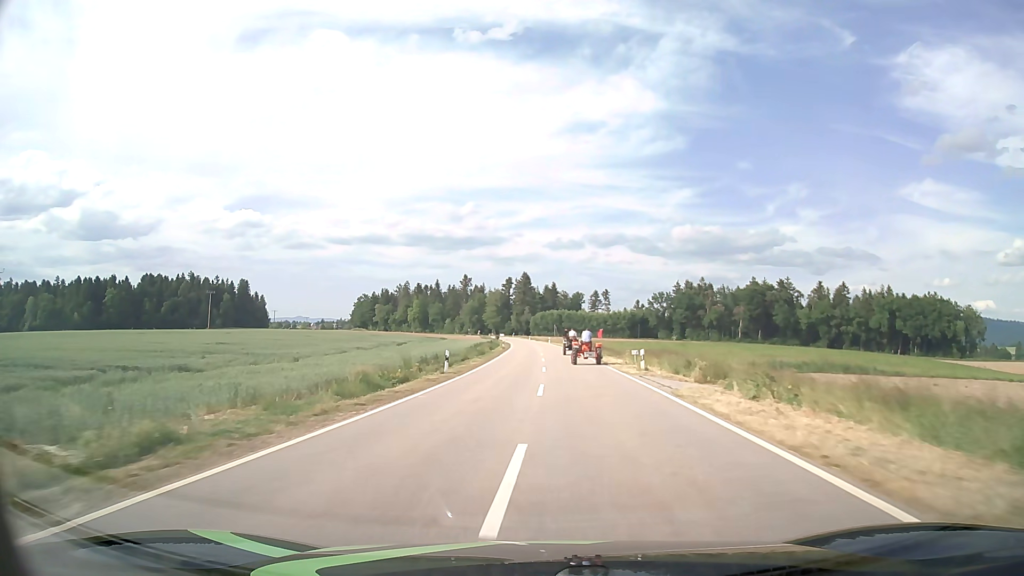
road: tertiary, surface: asphalt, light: Day
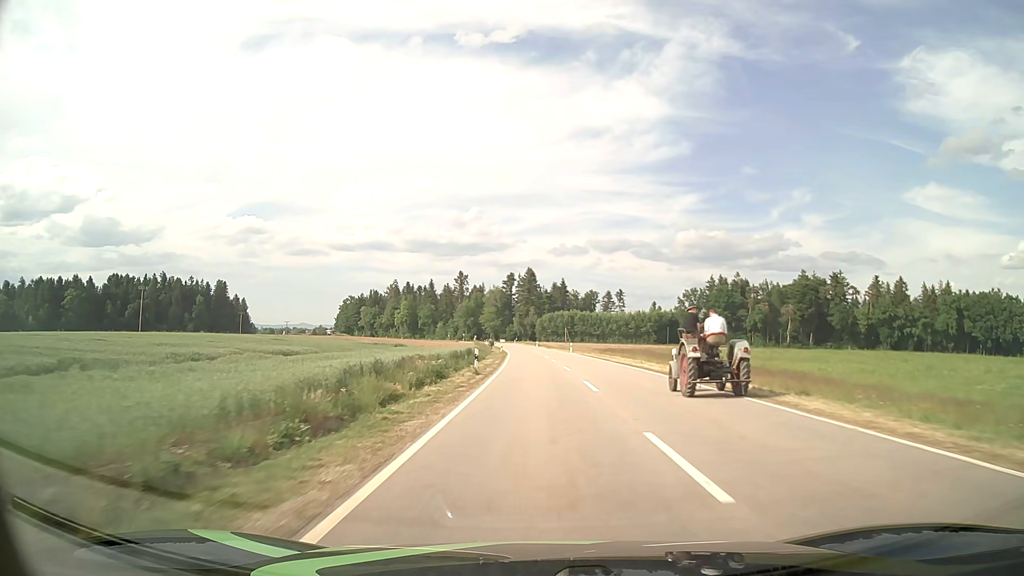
(-1.2, +47.0) m; 0°
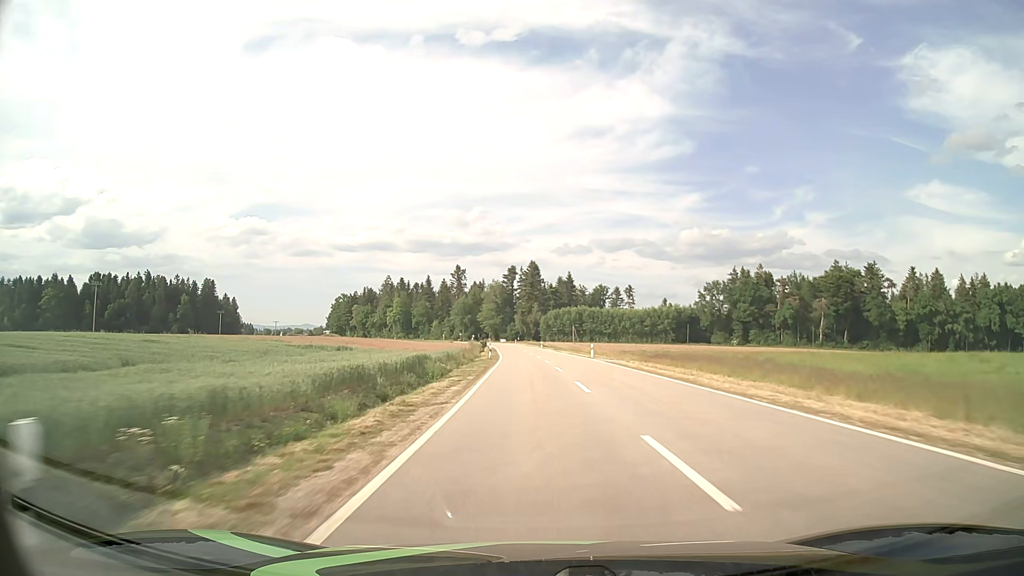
(0.0, +24.0) m; 0°
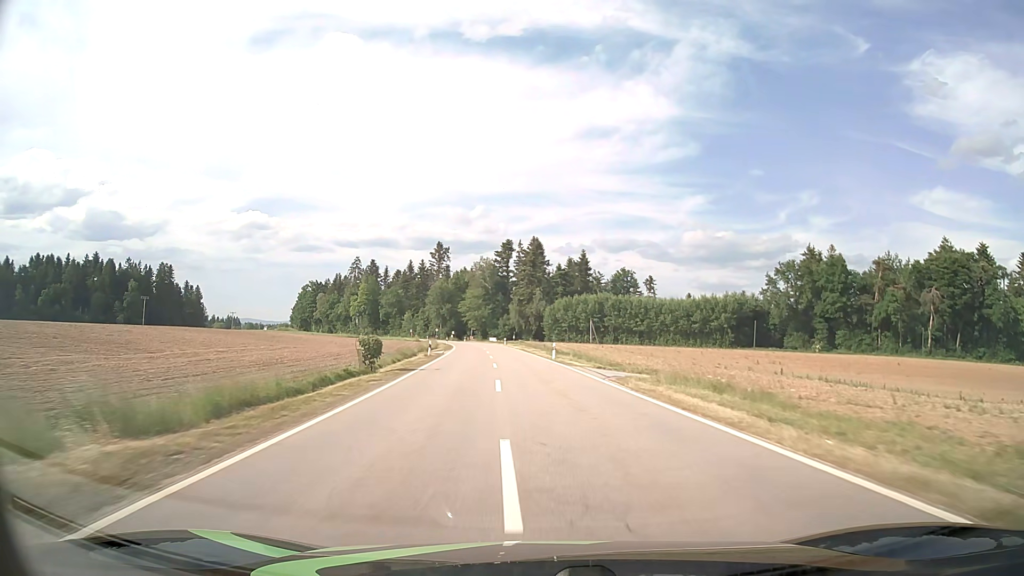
(-0.2, +59.9) m; 0°
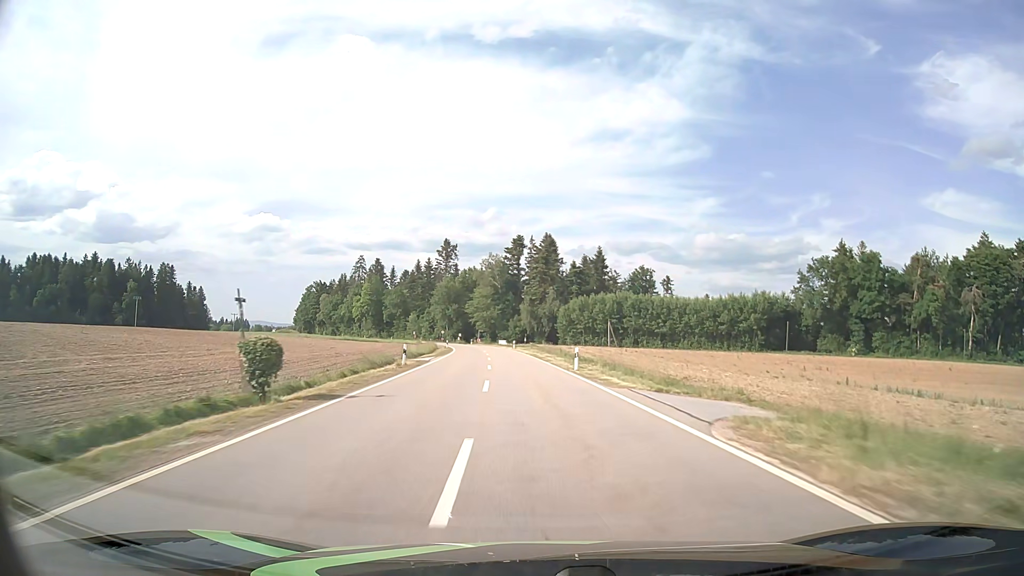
(-0.1, +11.9) m; -1°
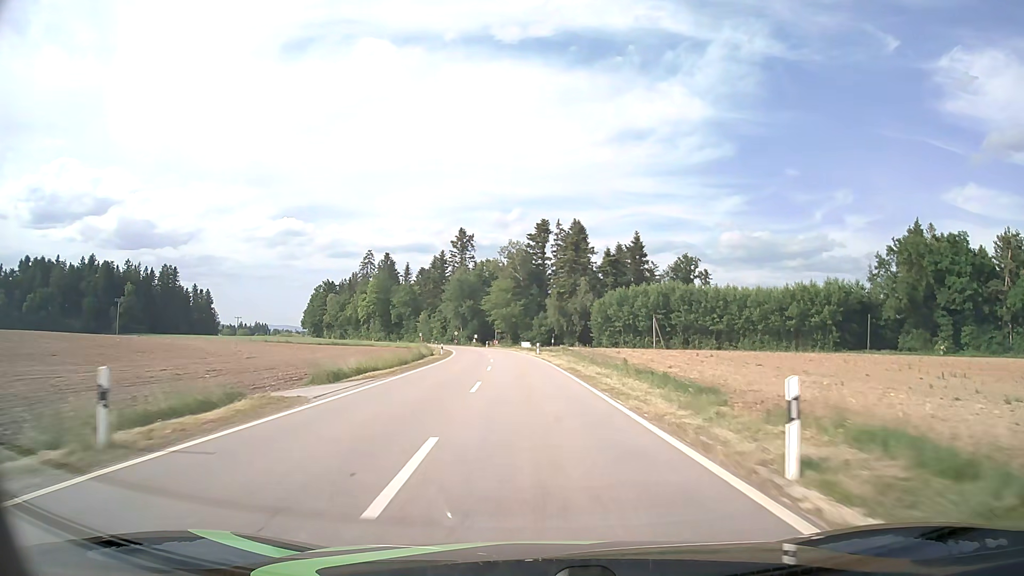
(-0.5, +23.8) m; -2°
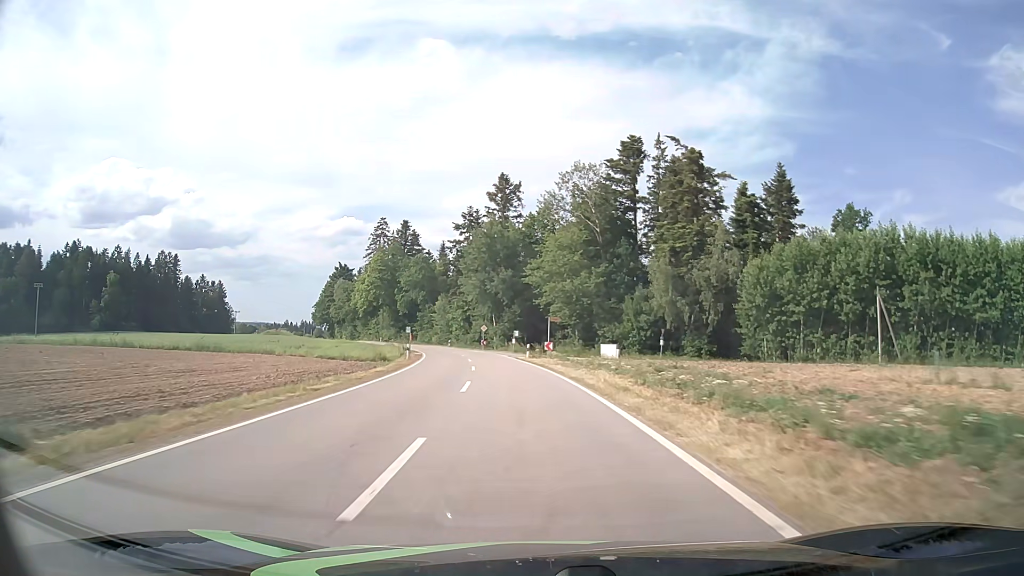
(-2.9, +59.8) m; -5°
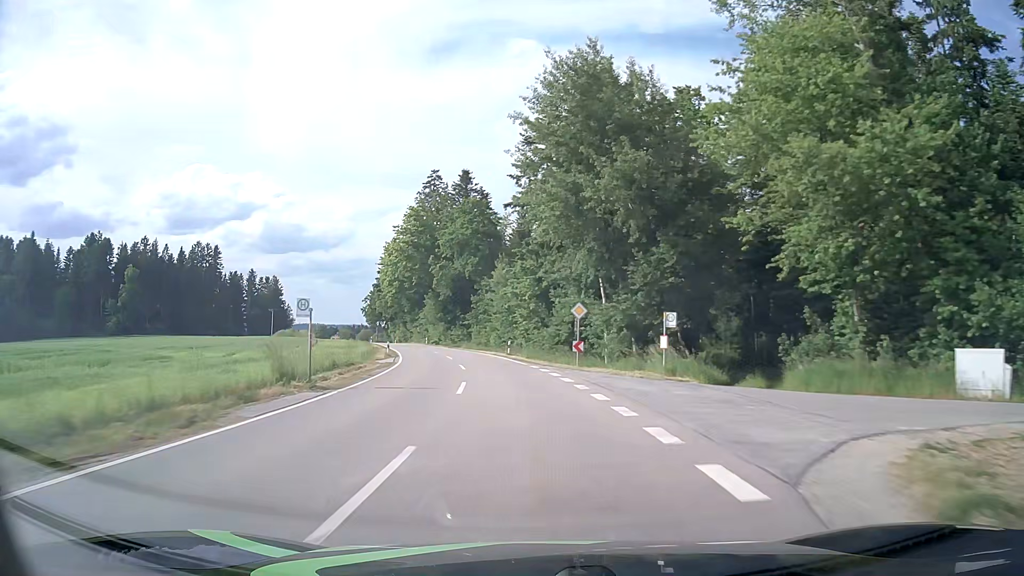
(-3.2, +48.4) m; -9°
(0, +10) (-1, +20) (-2, +30) (-3, +40) (-5, +50) (-7, +59) (-10, +69) (-13, +79) (-15, +88) (-18, +98) m
